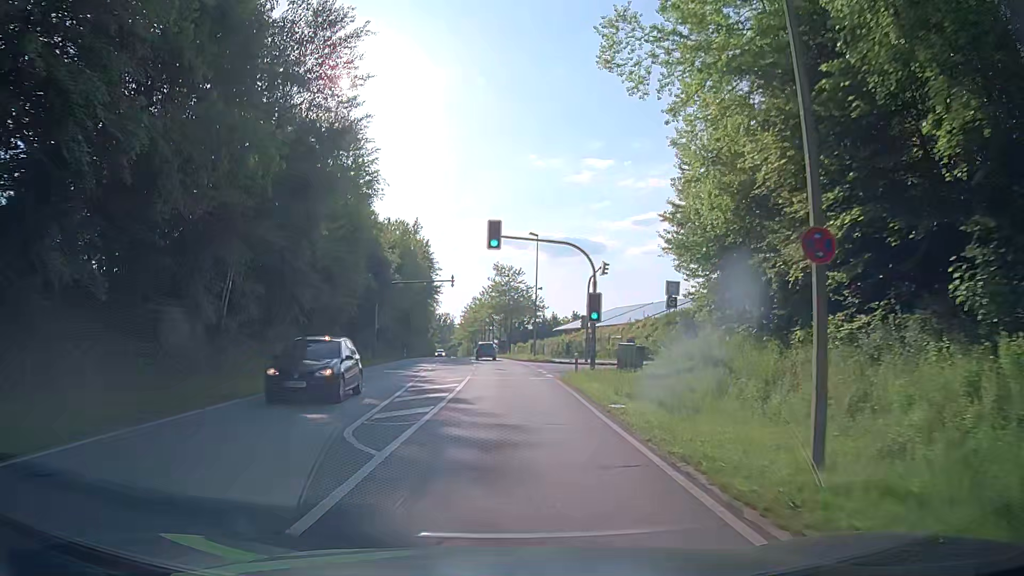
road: secondary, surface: asphalt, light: Day
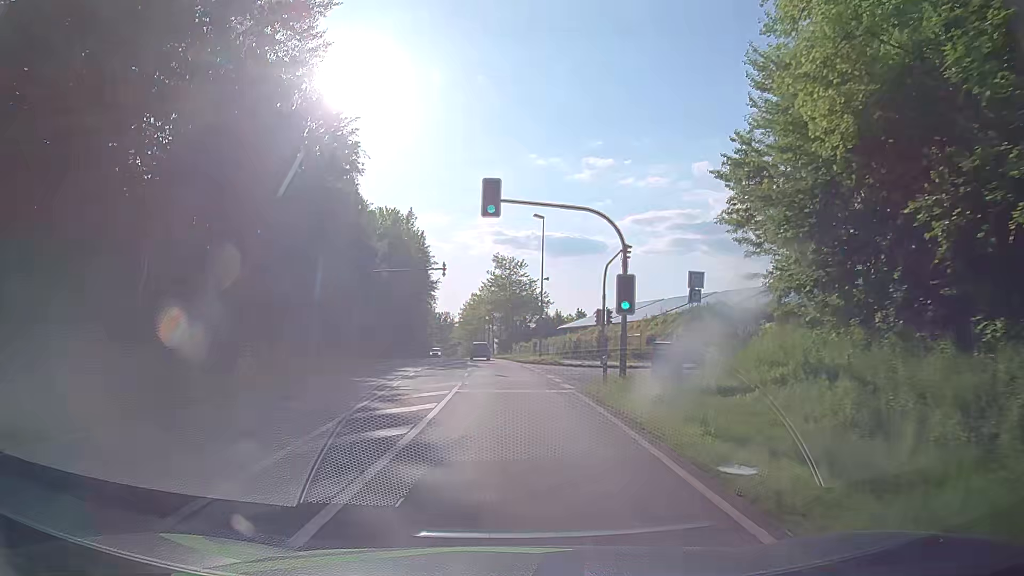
(0.0, +7.6) m; -1°
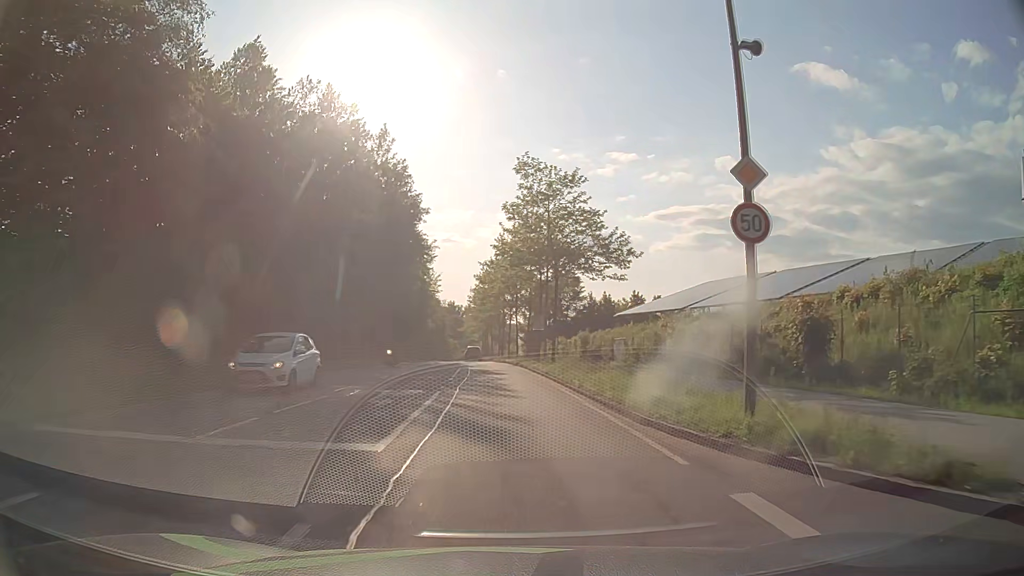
(-0.3, +38.0) m; -2°
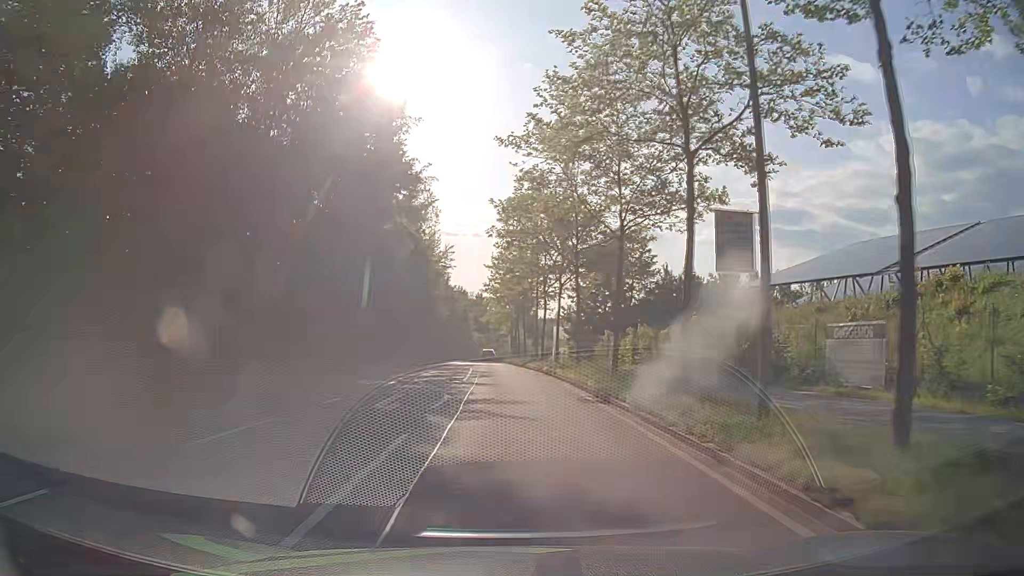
(-0.7, +30.6) m; -2°
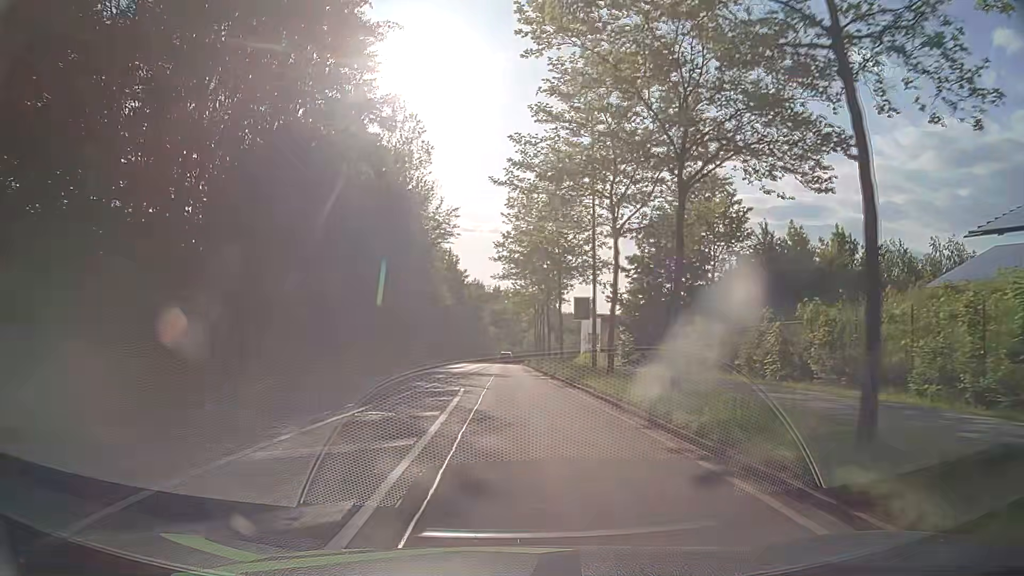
(-0.4, +23.1) m; -1°
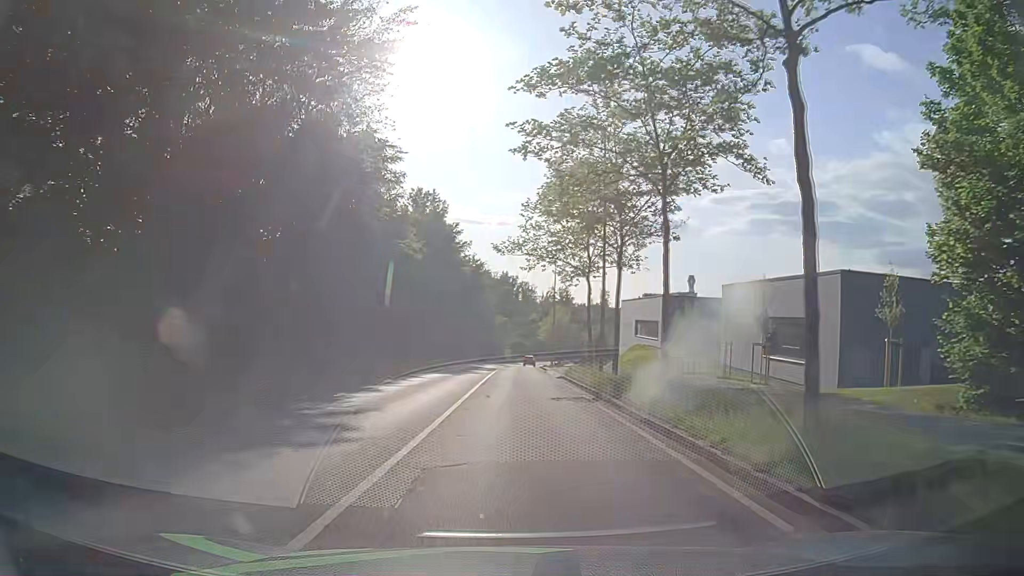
(-0.6, +38.6) m; -1°
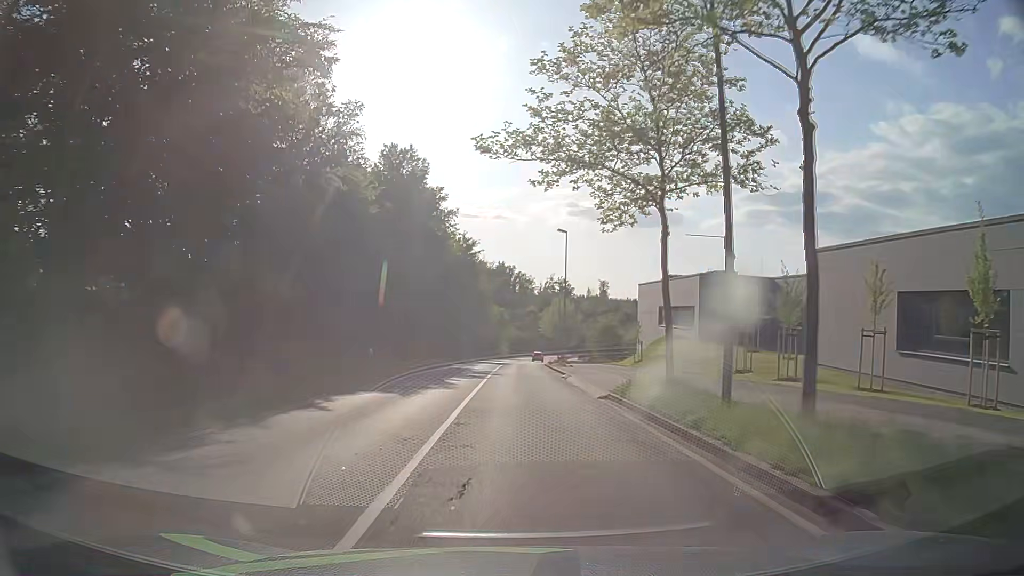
(0.0, +15.5) m; 0°
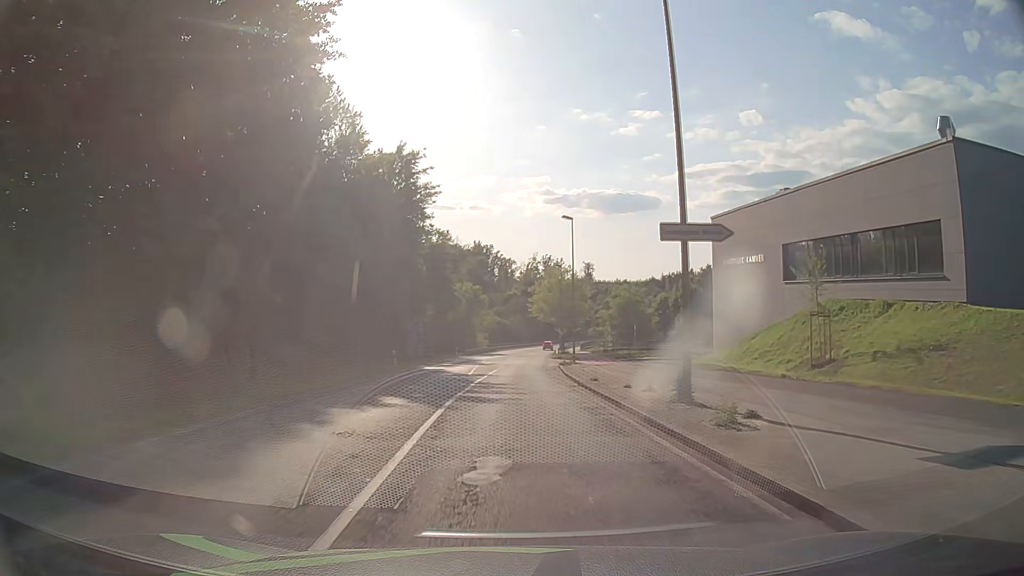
(+0.9, +38.5) m; +2°
(0, +10) (0, +20) (0, +30) (+1, +40) (+1, +50) (+2, +60) (+2, +70) (+3, +80) (+3, +90) (+4, +100) m
